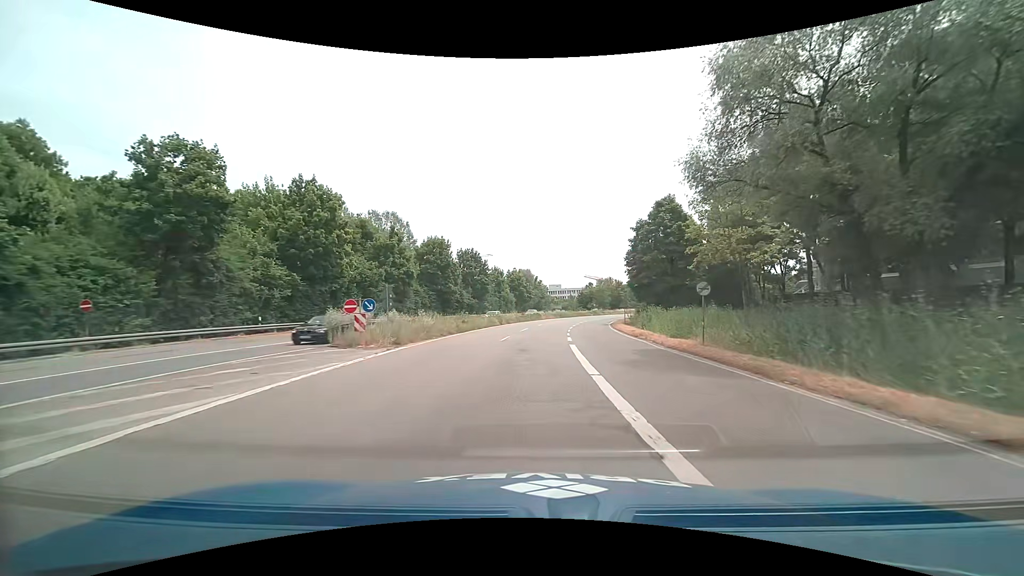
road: trunk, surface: asphalt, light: Day
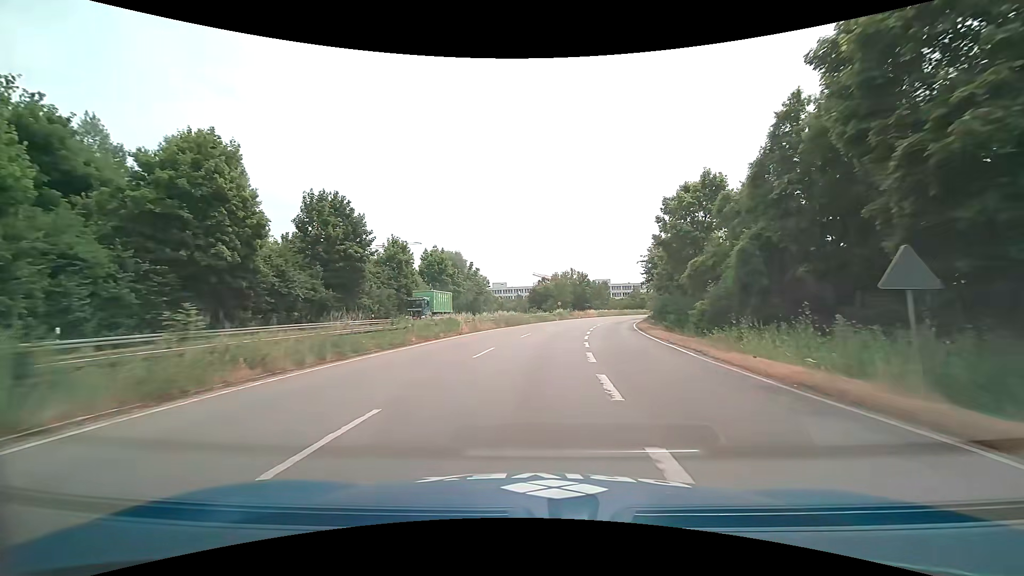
(+2.2, +45.6) m; +6°
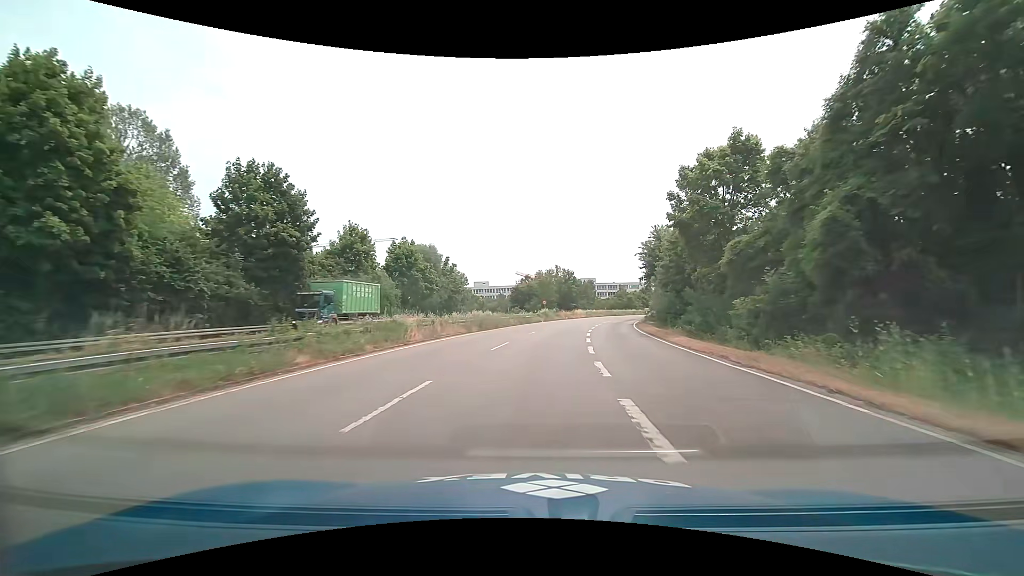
(+0.1, +9.0) m; +2°
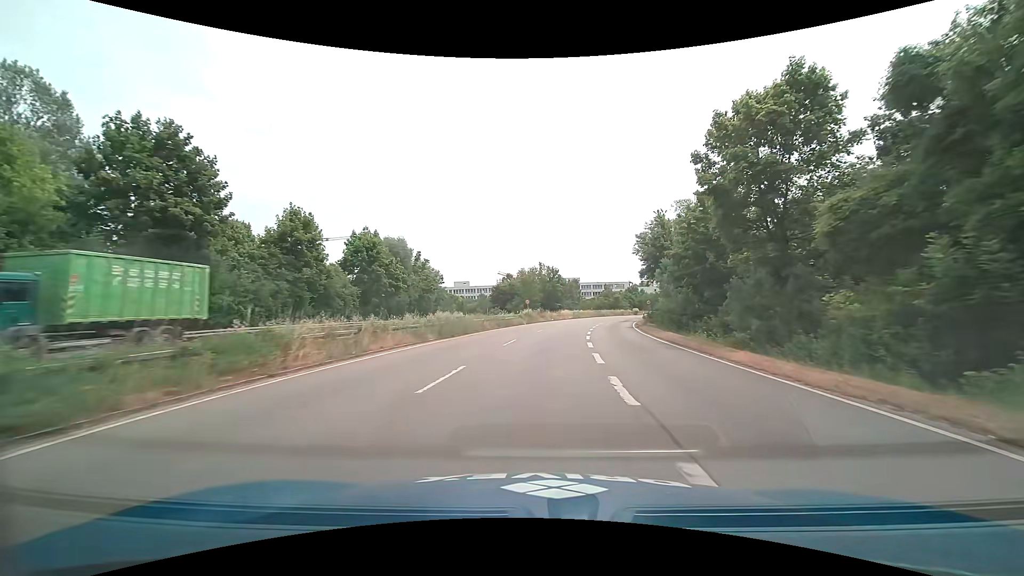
(+0.1, +9.0) m; +2°
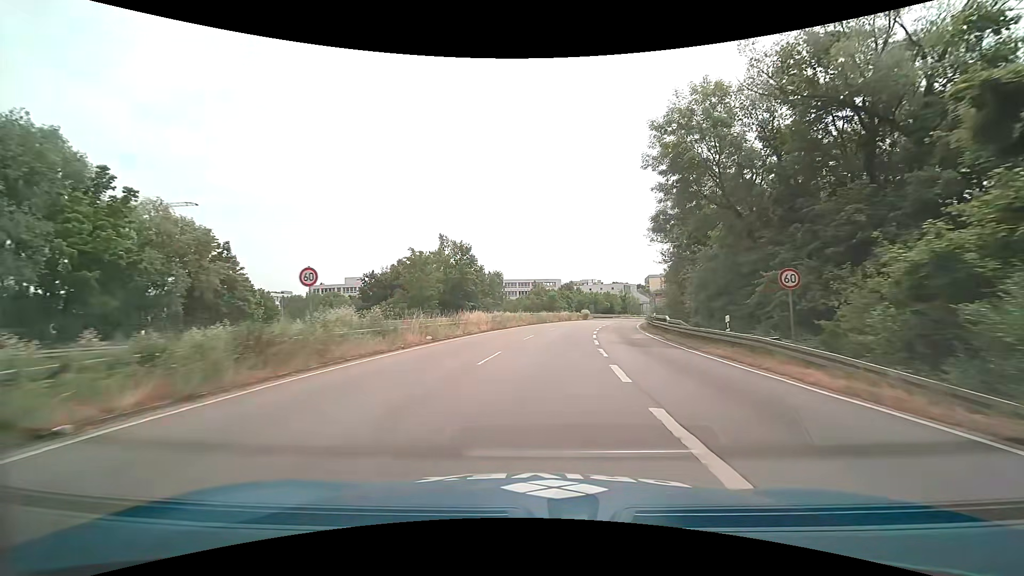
(+3.6, +44.6) m; +9°
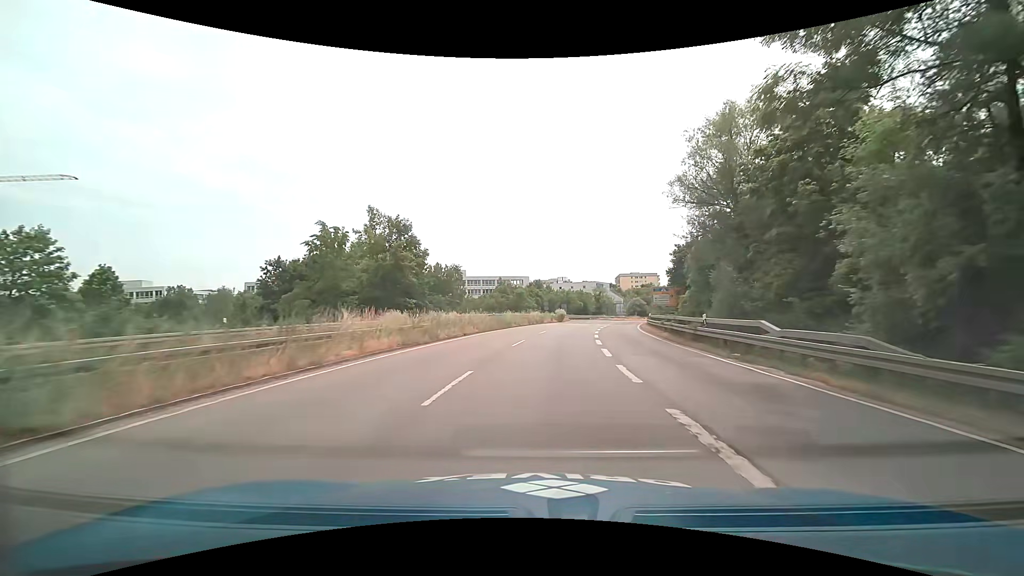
(+0.4, +17.8) m; +3°
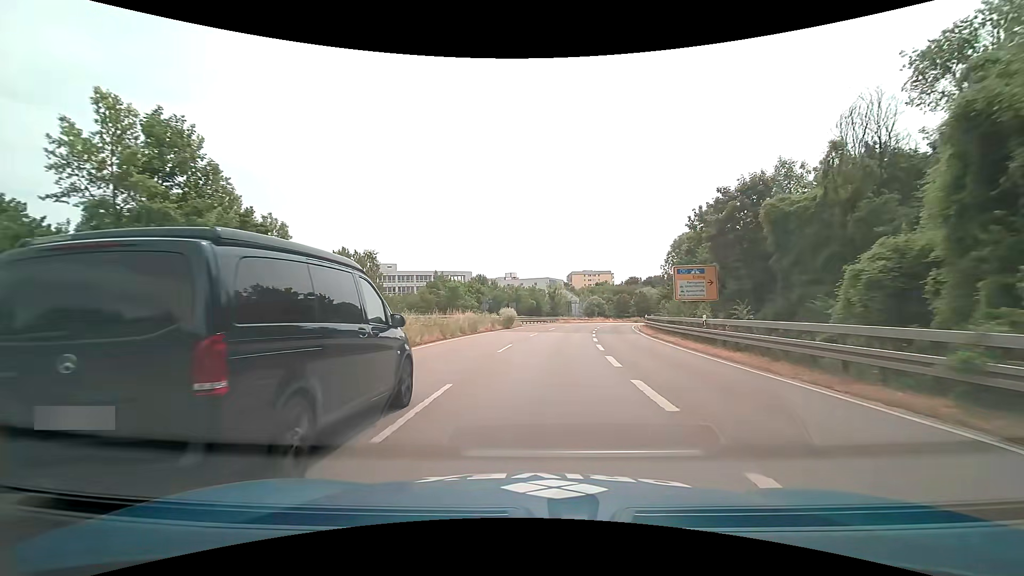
(+1.4, +26.5) m; +6°
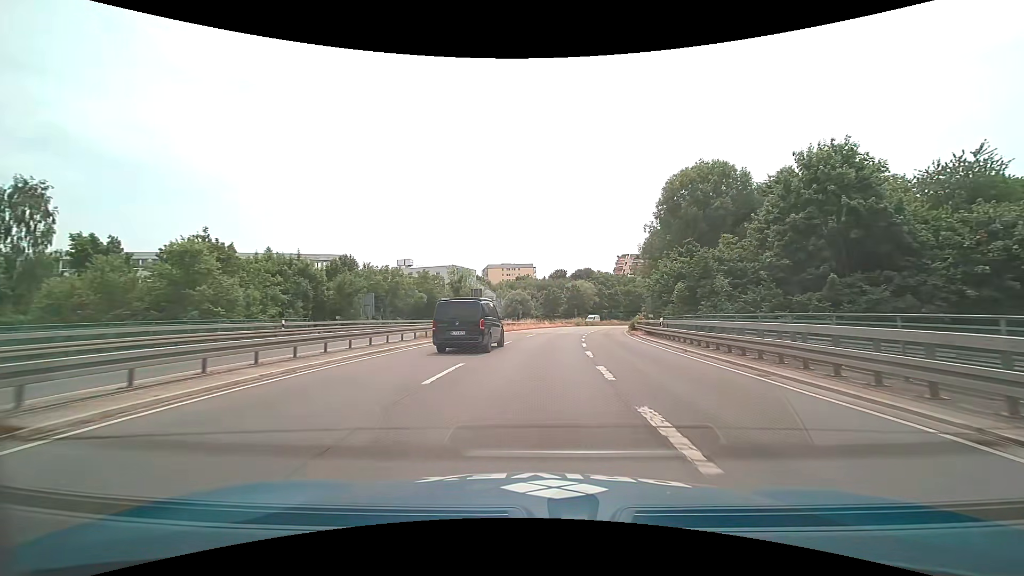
(+3.4, +44.0) m; +9°
(0, +10) (+1, +20) (+1, +30) (+3, +40) (+4, +50) (+6, +60) (+8, +69) (+10, +79) (+13, +89) (+16, +98) m
